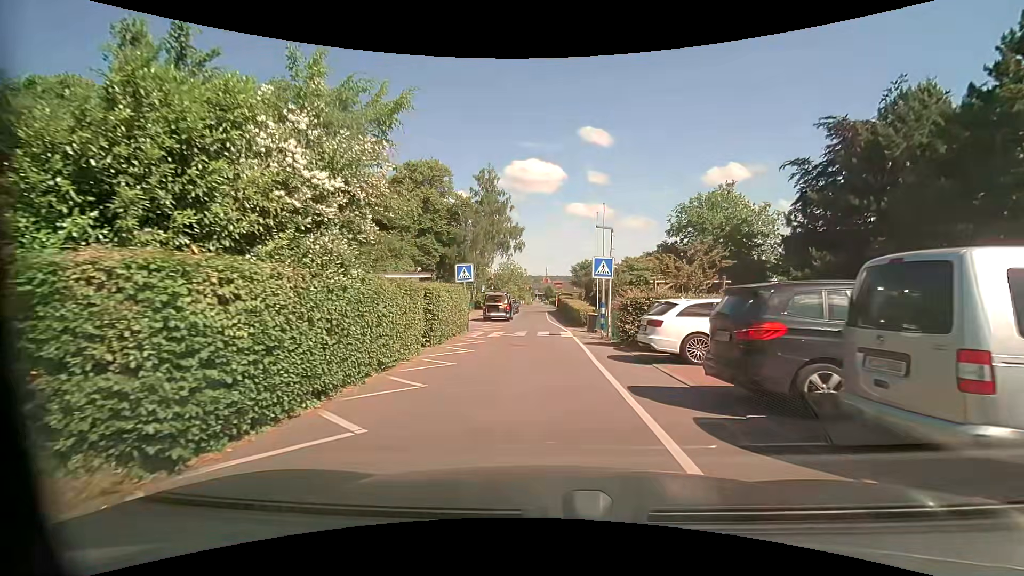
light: Day
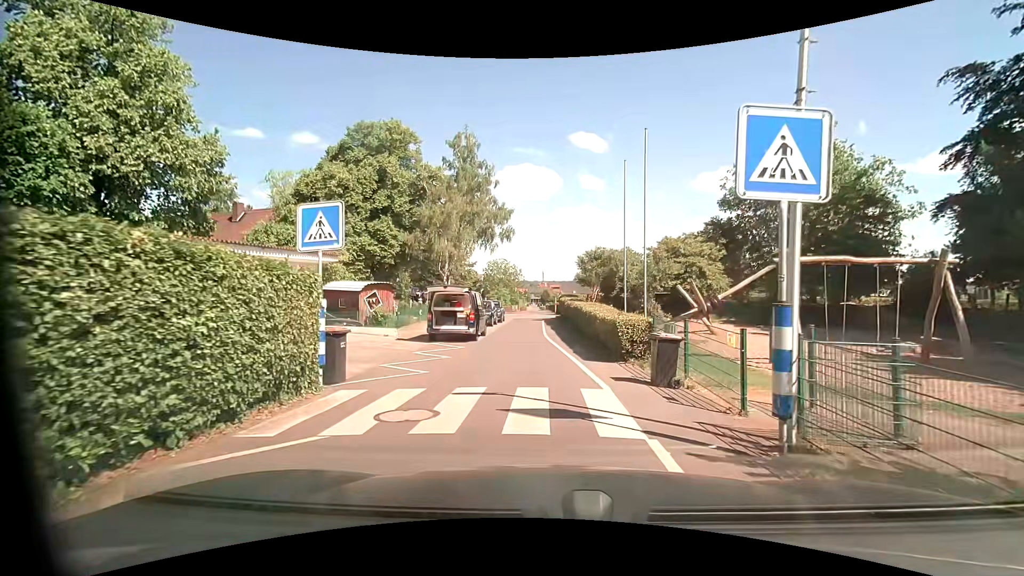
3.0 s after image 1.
(+0.1, +15.0) m; +1°
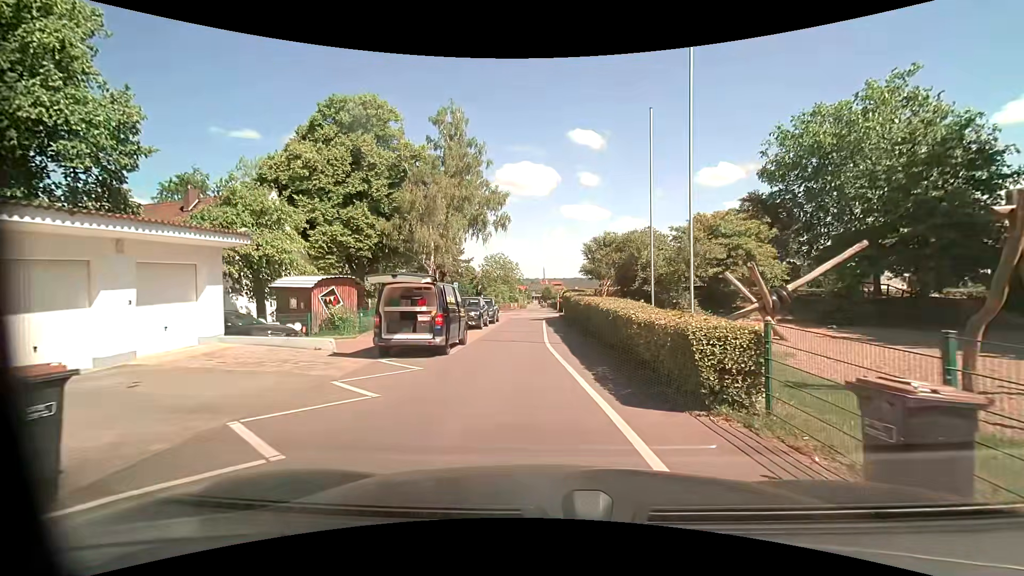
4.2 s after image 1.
(0.0, +5.9) m; 0°
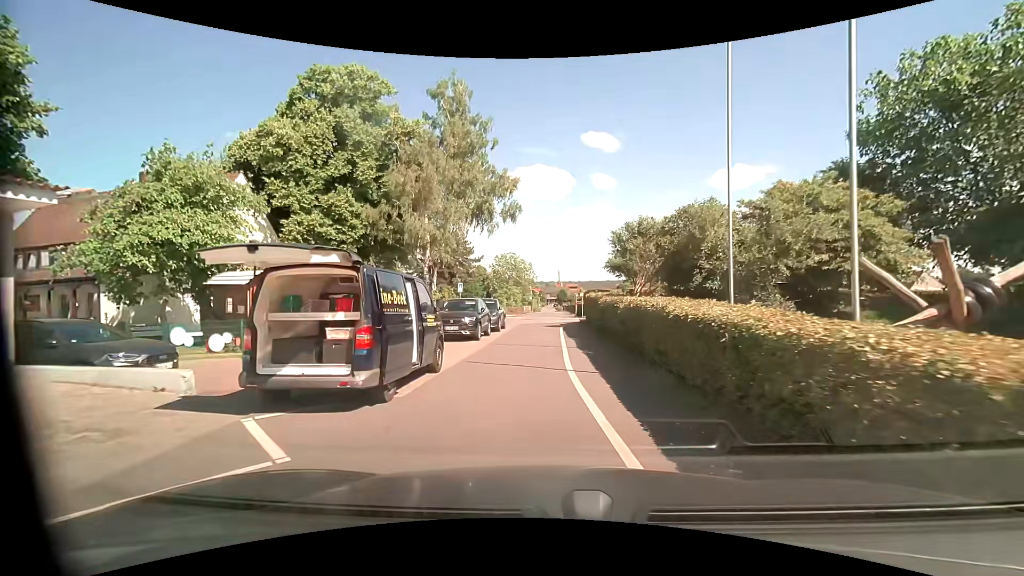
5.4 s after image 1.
(0.0, +6.2) m; -1°
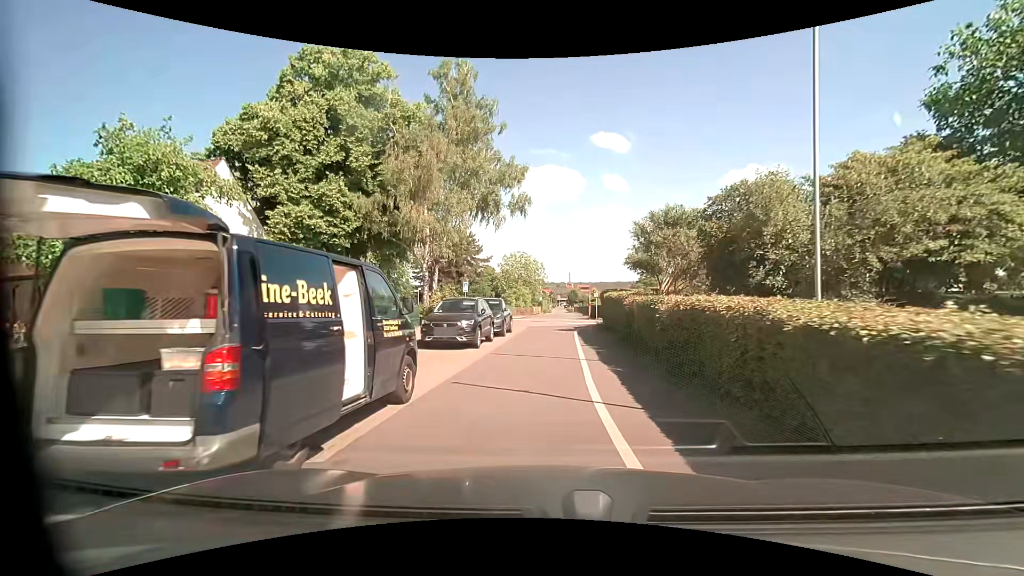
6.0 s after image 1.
(0.0, +3.1) m; -2°
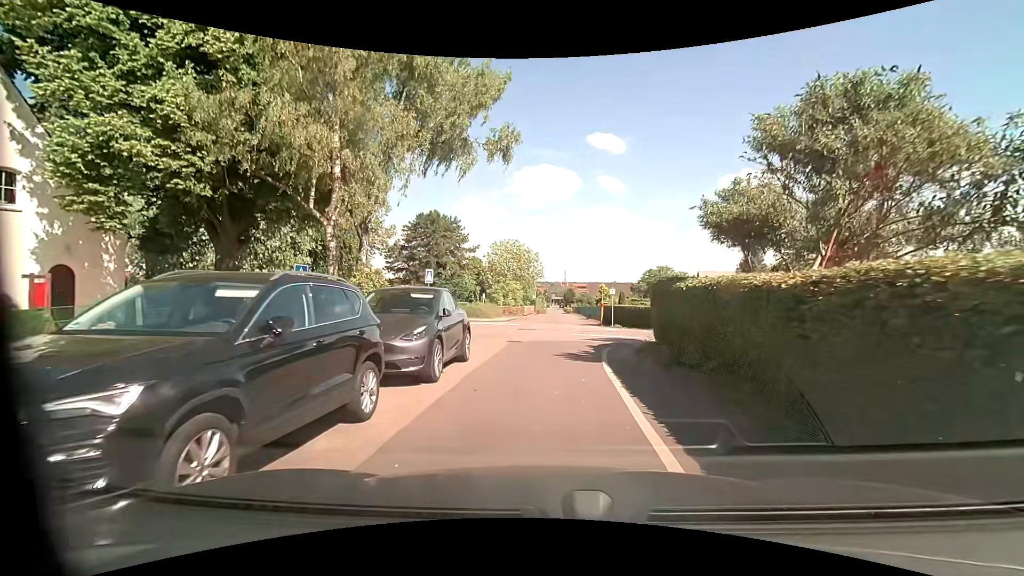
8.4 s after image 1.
(0.0, +12.6) m; +1°
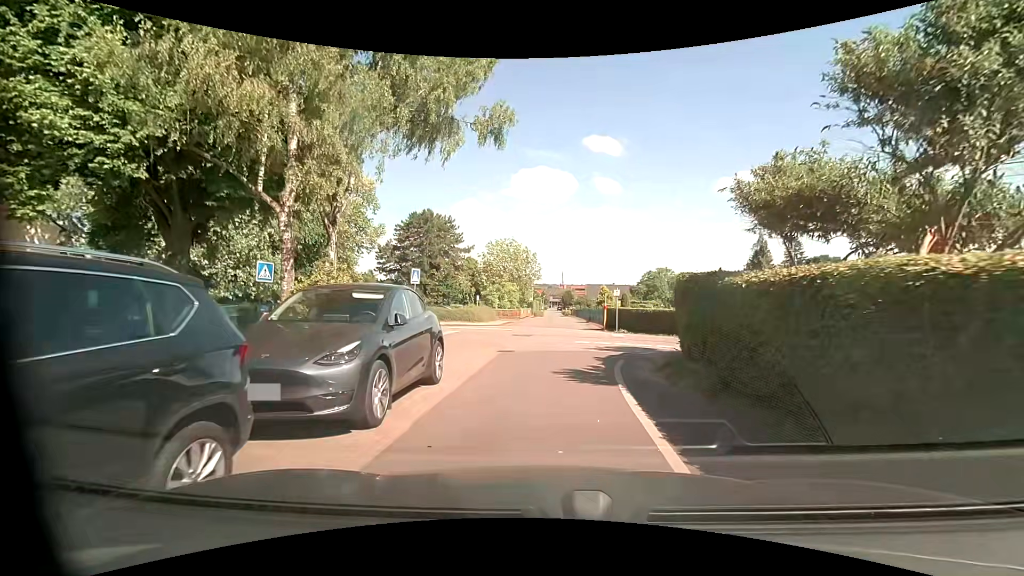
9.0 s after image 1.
(0.0, +2.8) m; +1°
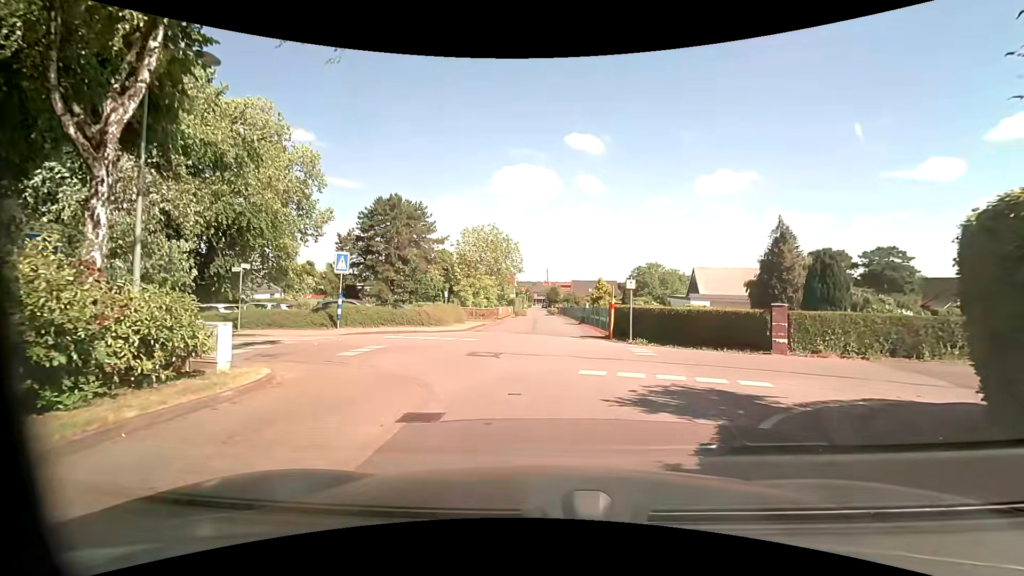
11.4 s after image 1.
(+0.1, +8.4) m; +2°
